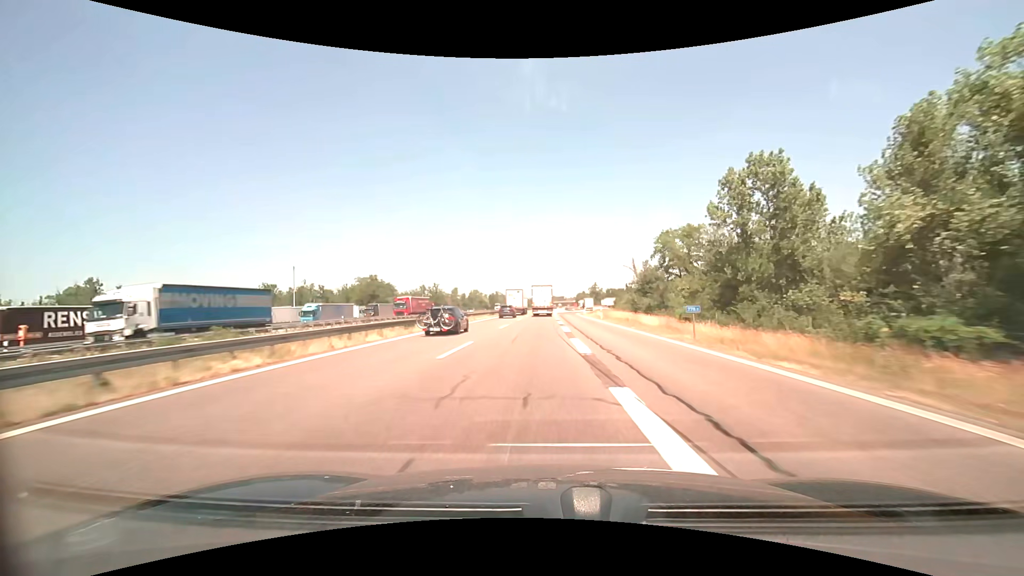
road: motorway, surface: asphalt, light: Day
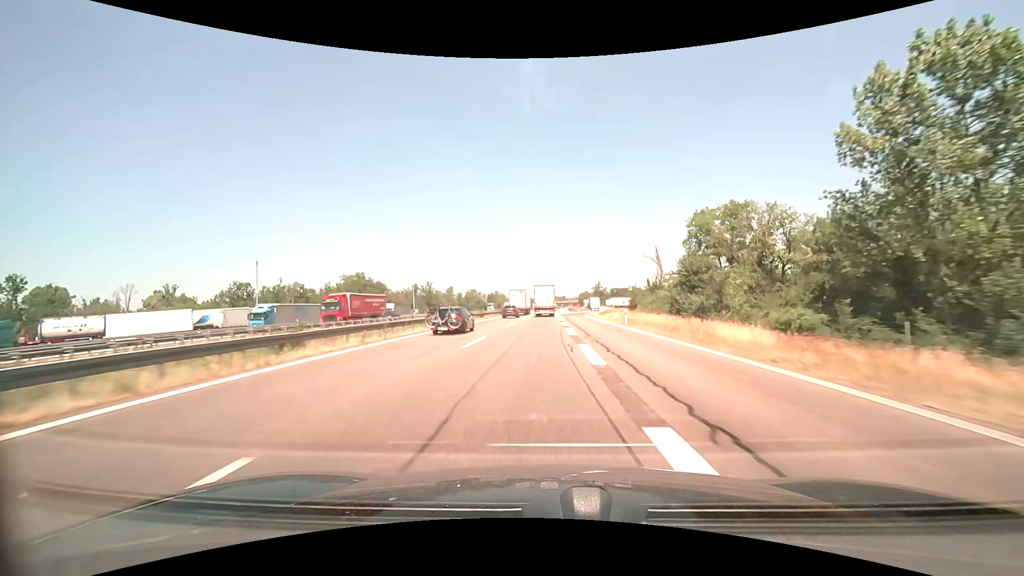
(0.0, +14.6) m; 0°
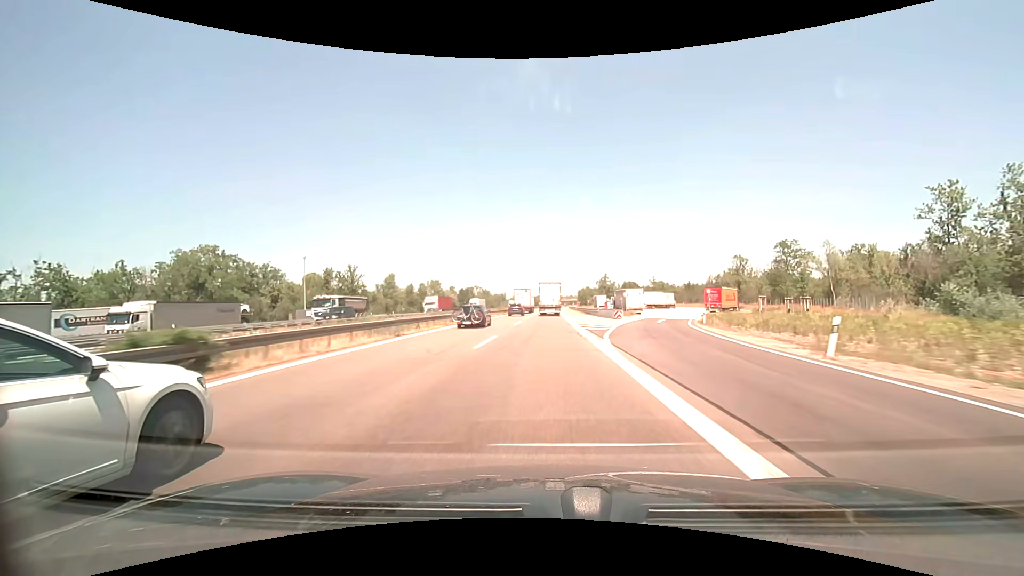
(+0.1, +72.9) m; +1°
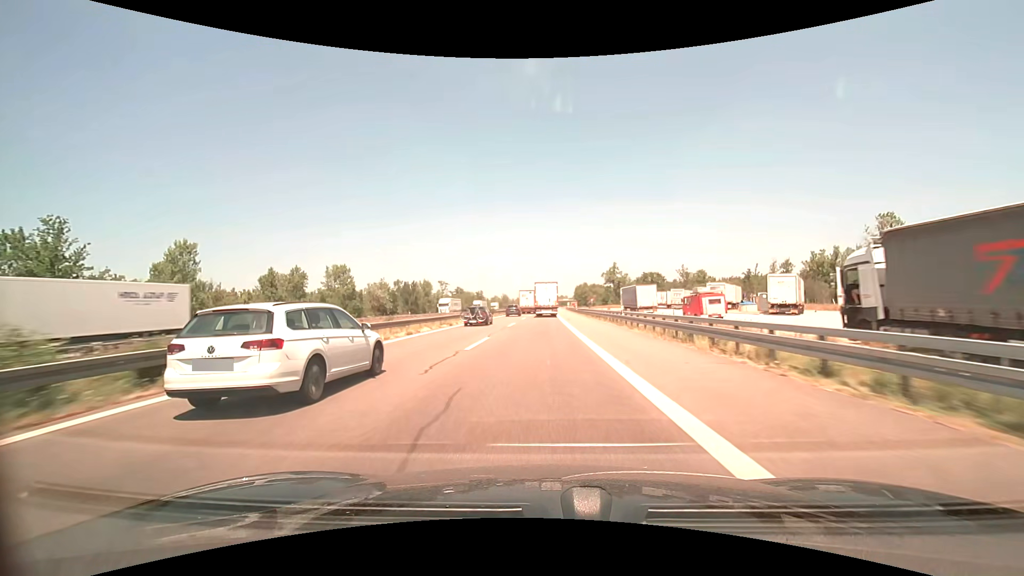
(+0.9, +72.1) m; +1°
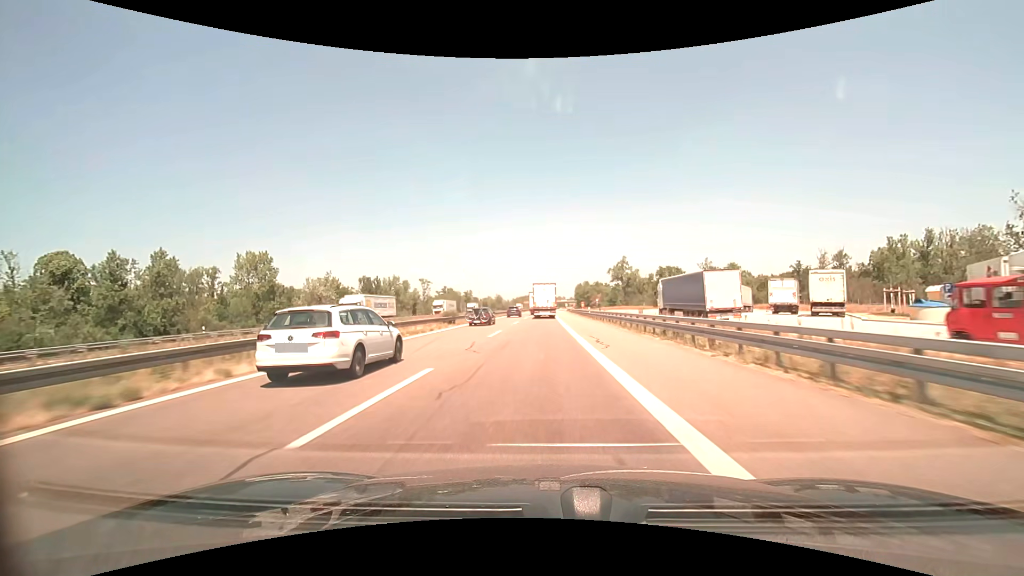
(+0.1, +28.5) m; 0°
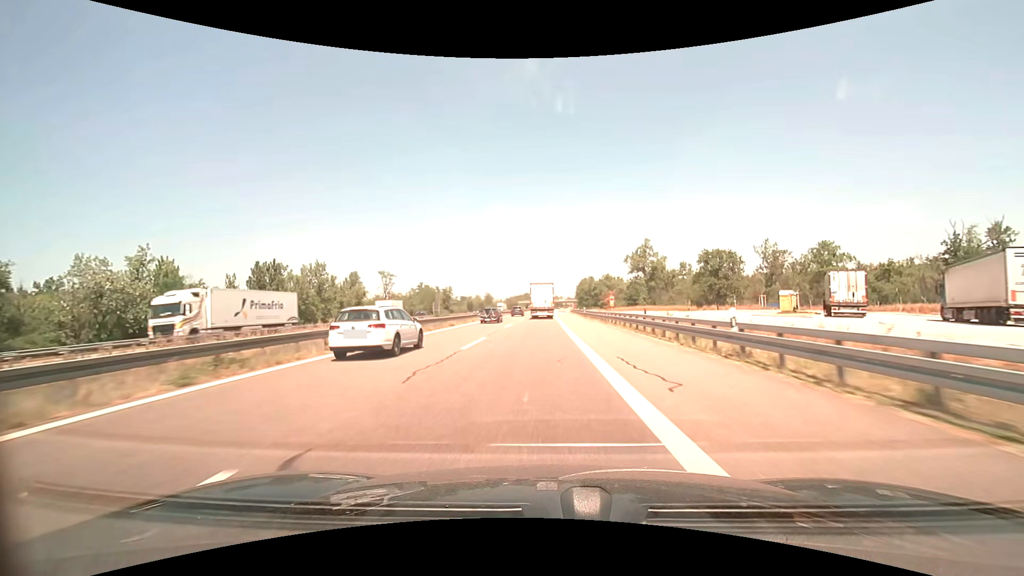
(+0.2, +42.5) m; 0°
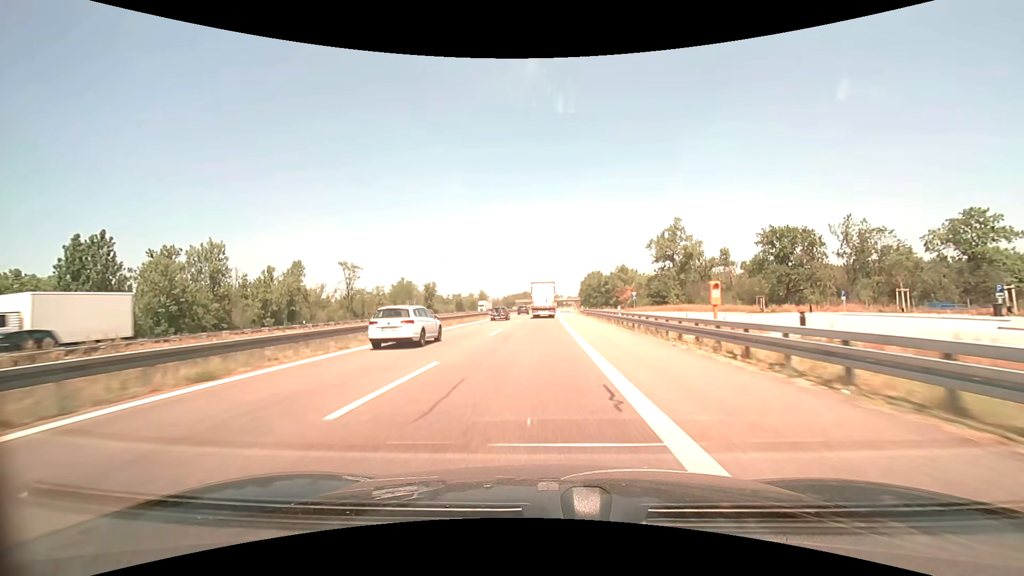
(0.0, +28.3) m; 0°
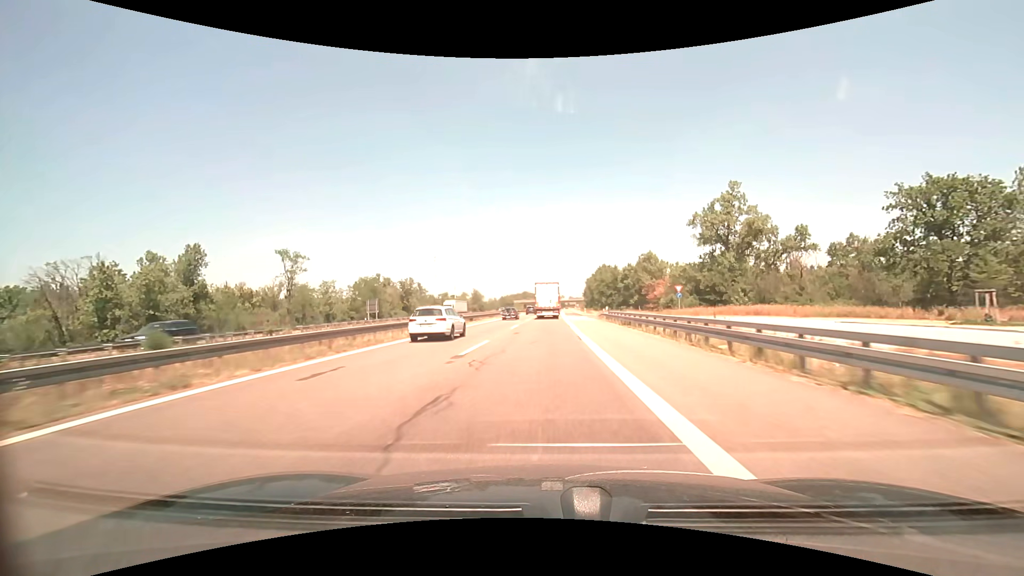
(0.0, +28.2) m; 0°
(0, +10) (0, +20) (0, +30) (0, +40) (0, +50) (0, +60) (+1, +70) (+1, +80) (+1, +90) (+2, +100) m
